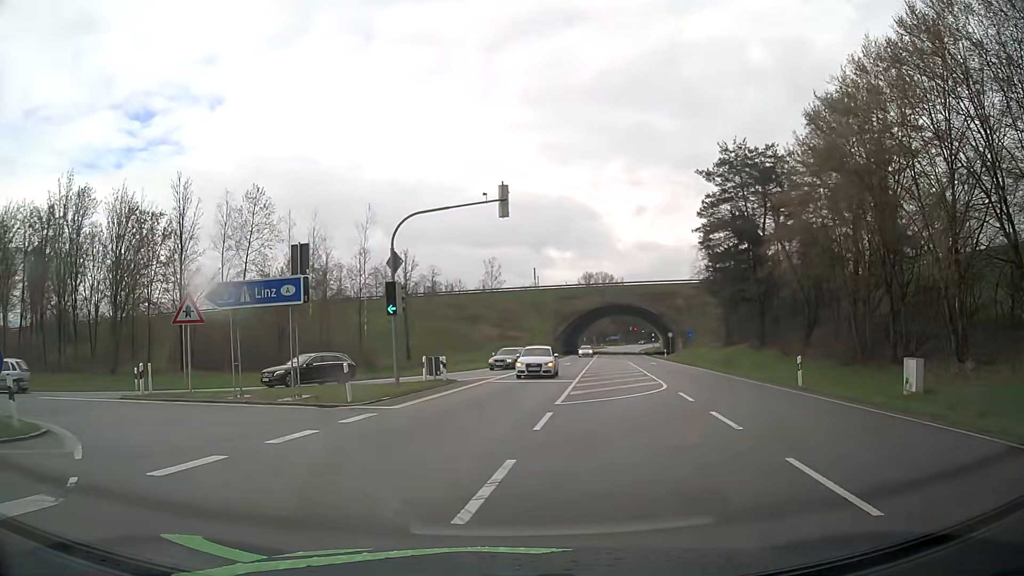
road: secondary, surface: asphalt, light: Day
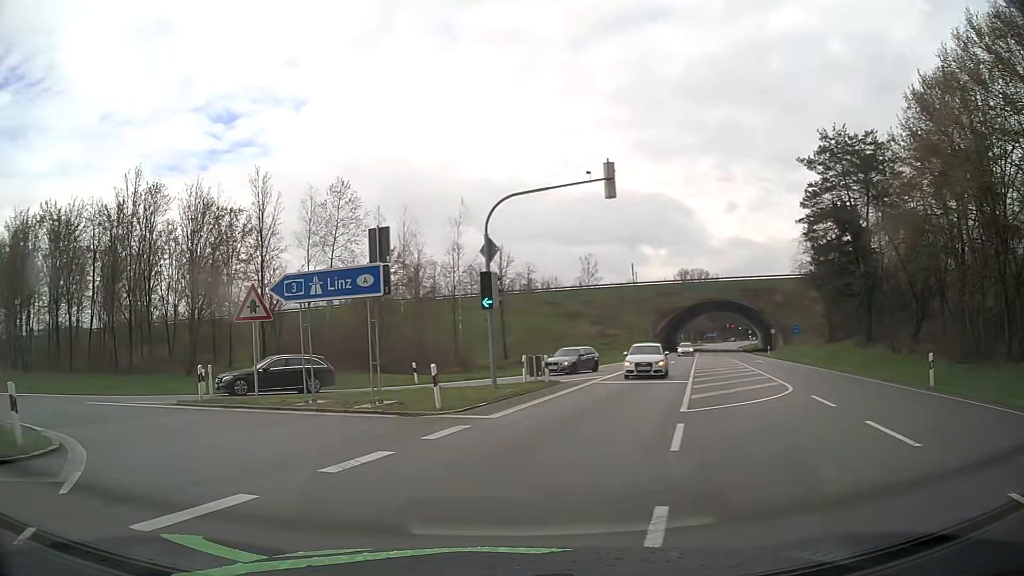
(-0.2, +2.6) m; -7°
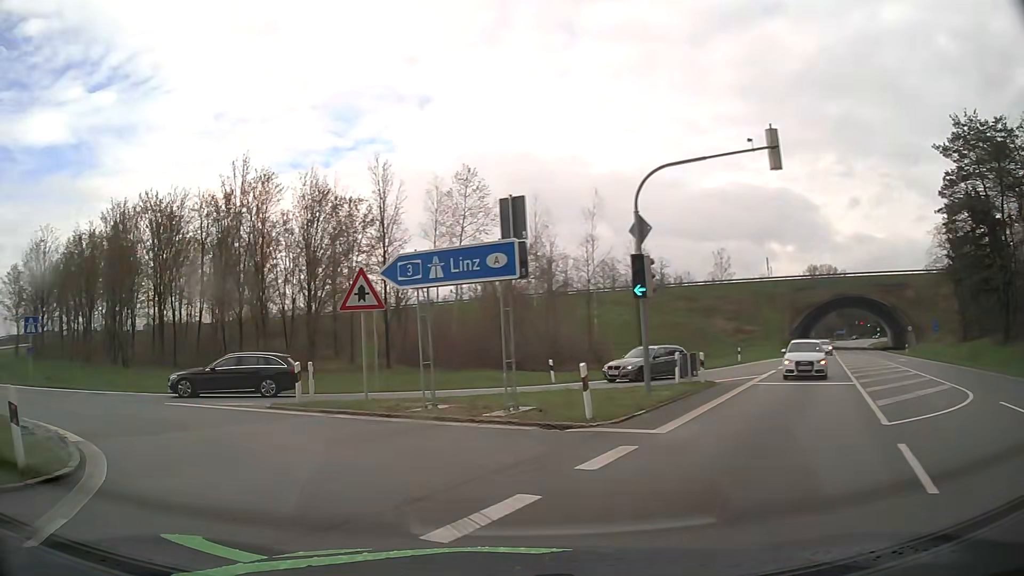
(-0.3, +3.0) m; -12°
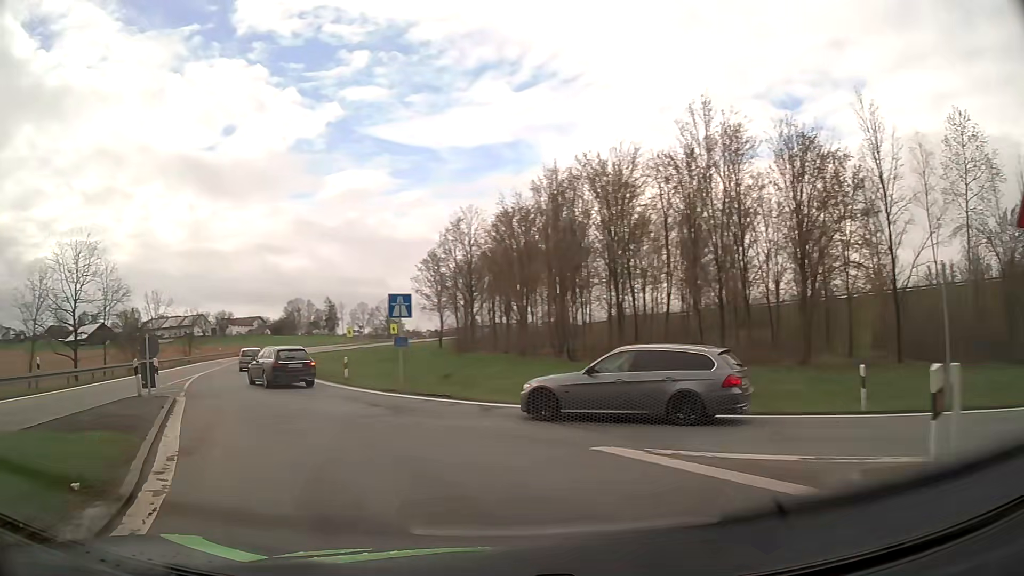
(-3.5, +10.0) m; -39°
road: motorway_link
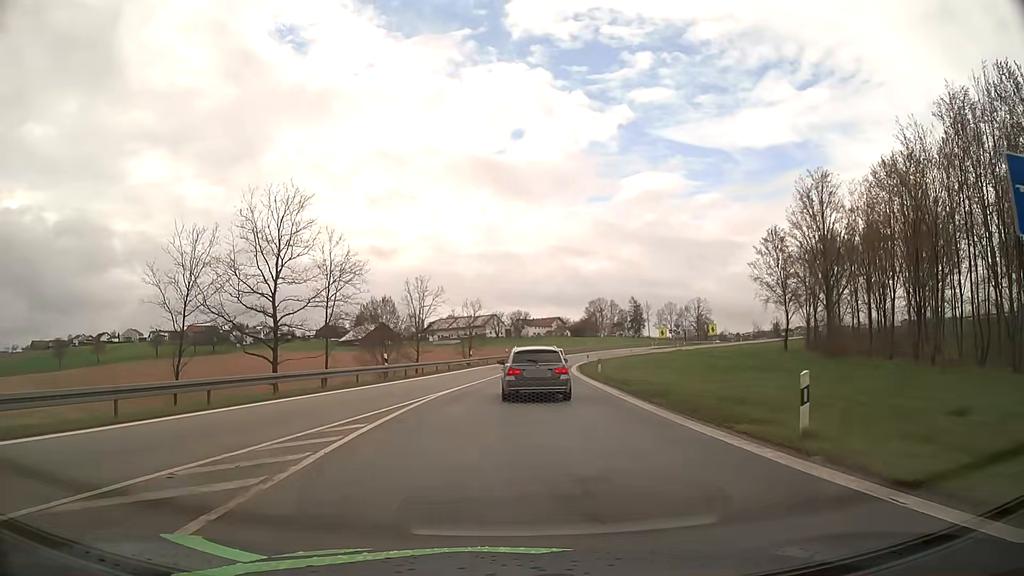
(-6.1, +17.1) m; -27°
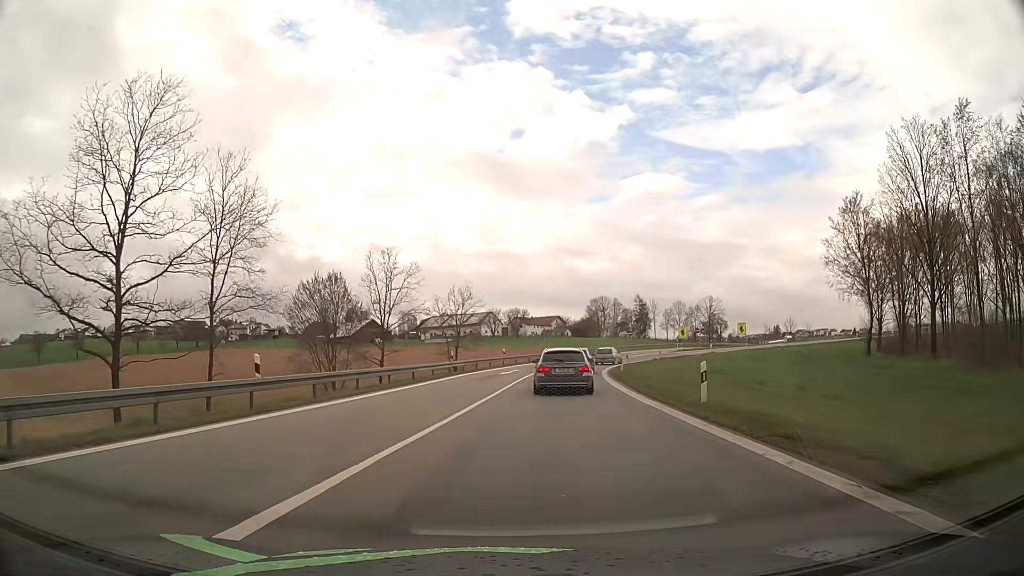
(-0.1, +17.7) m; 0°
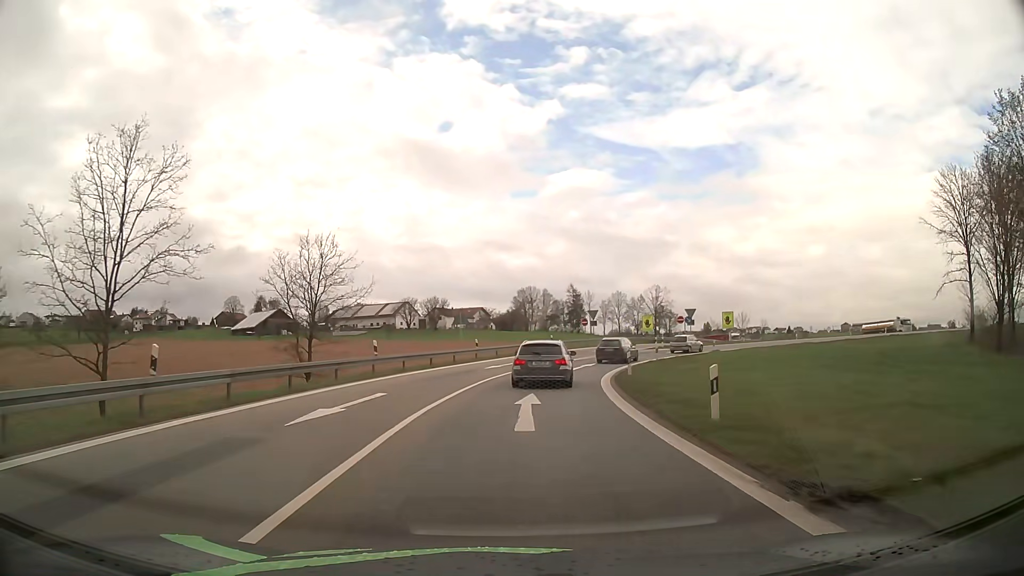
(+1.7, +27.9) m; +6°
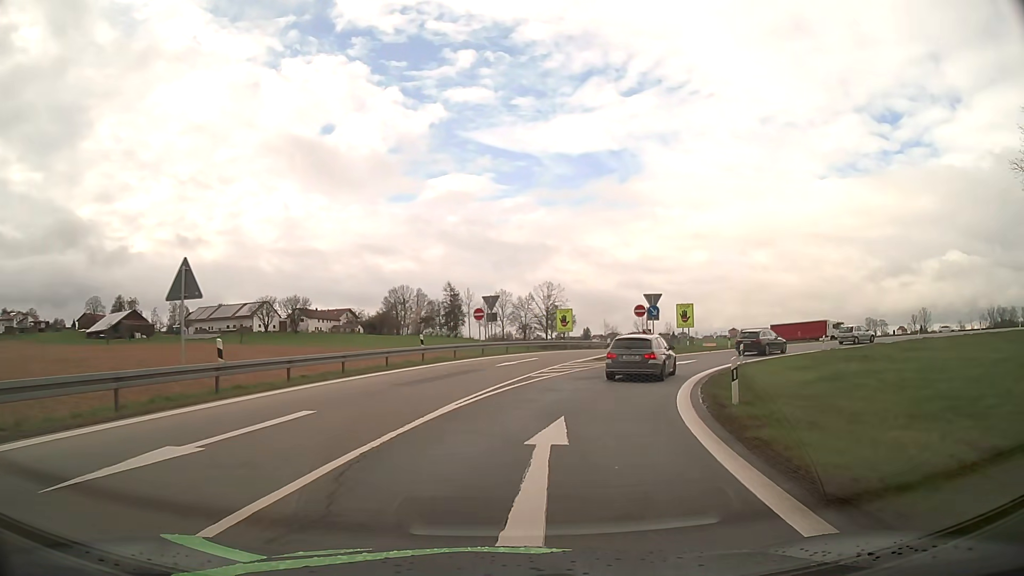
(+1.7, +26.9) m; +10°
(+1, +10) (+3, +20) (+7, +29) (+13, +37) (+20, +44) (+29, +48) (+39, +51) (+49, +51) (+58, +49) (+67, +45) m
